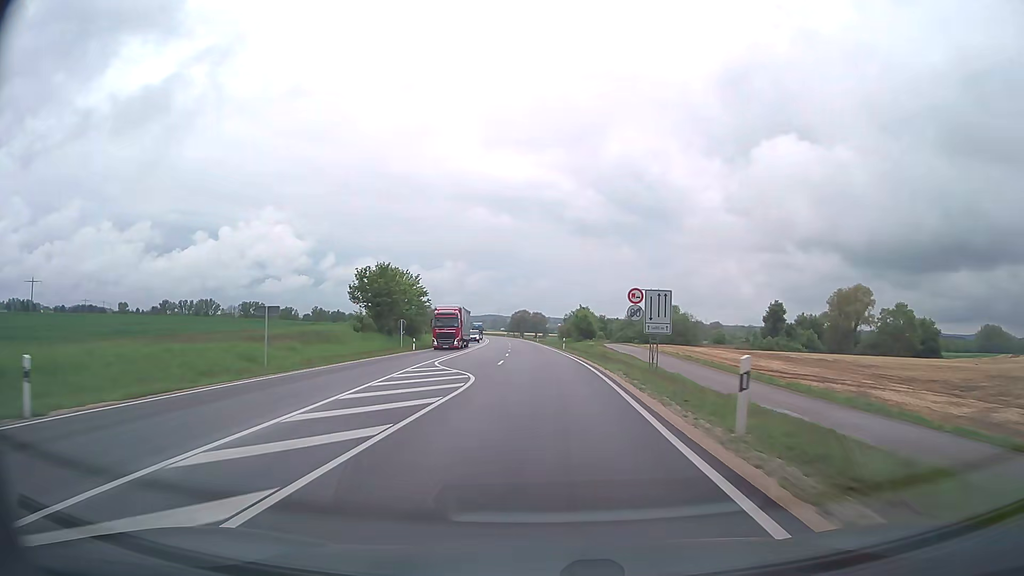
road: trunk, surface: asphalt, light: Day
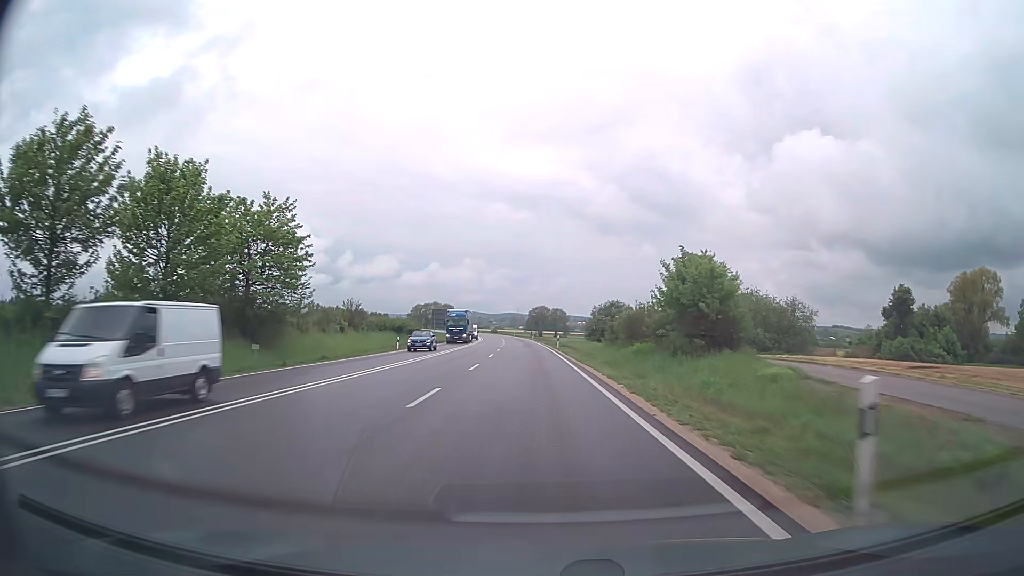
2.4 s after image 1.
(-0.4, +54.5) m; -2°
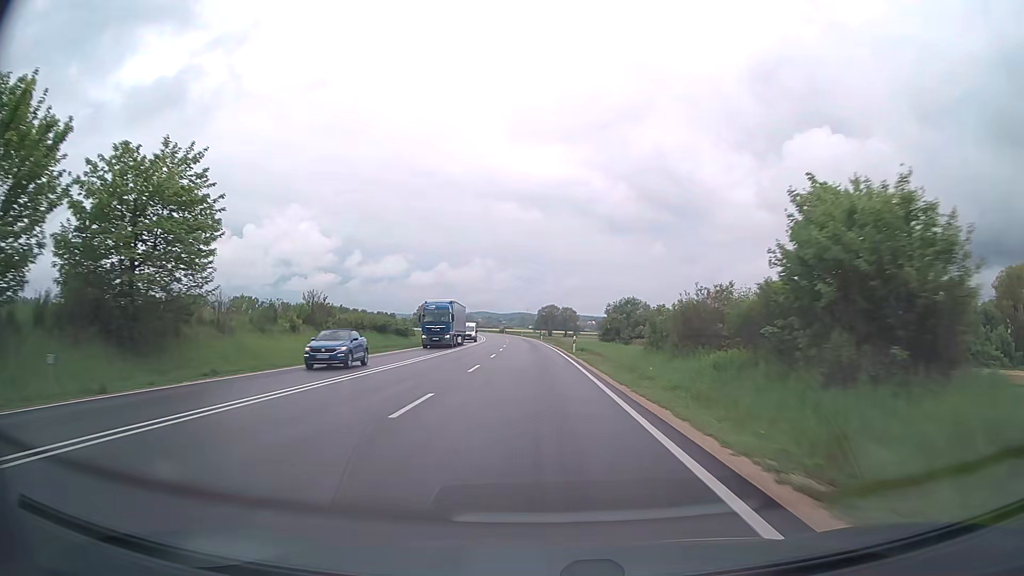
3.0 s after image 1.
(-0.1, +13.7) m; -1°
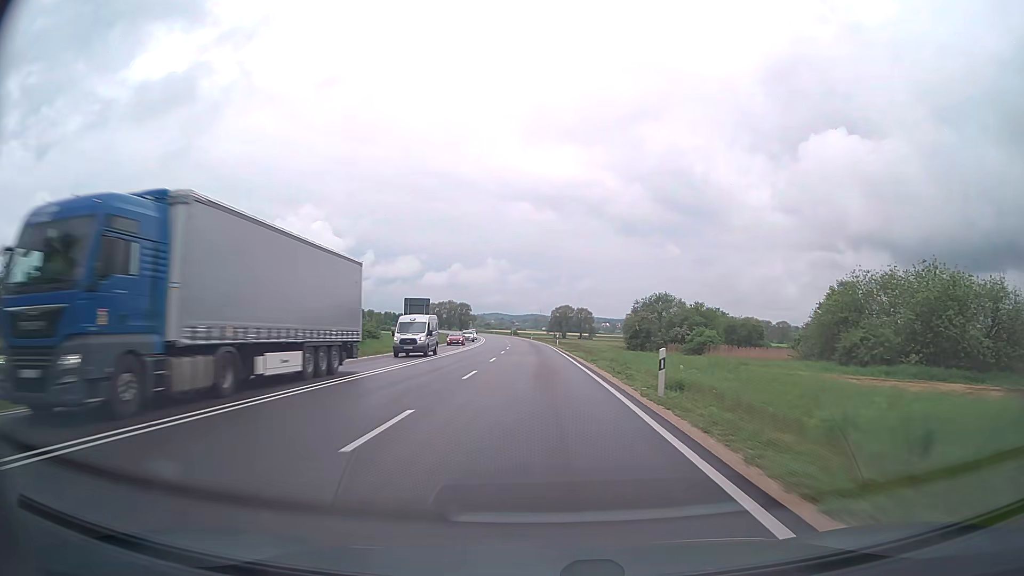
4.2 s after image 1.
(-0.3, +27.2) m; -1°
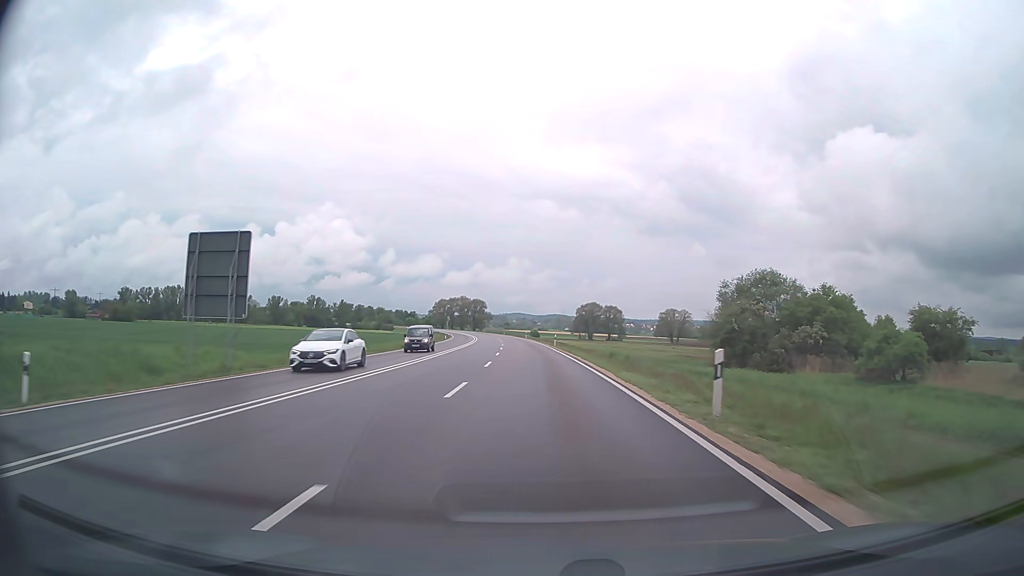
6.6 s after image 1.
(-0.9, +54.0) m; -2°
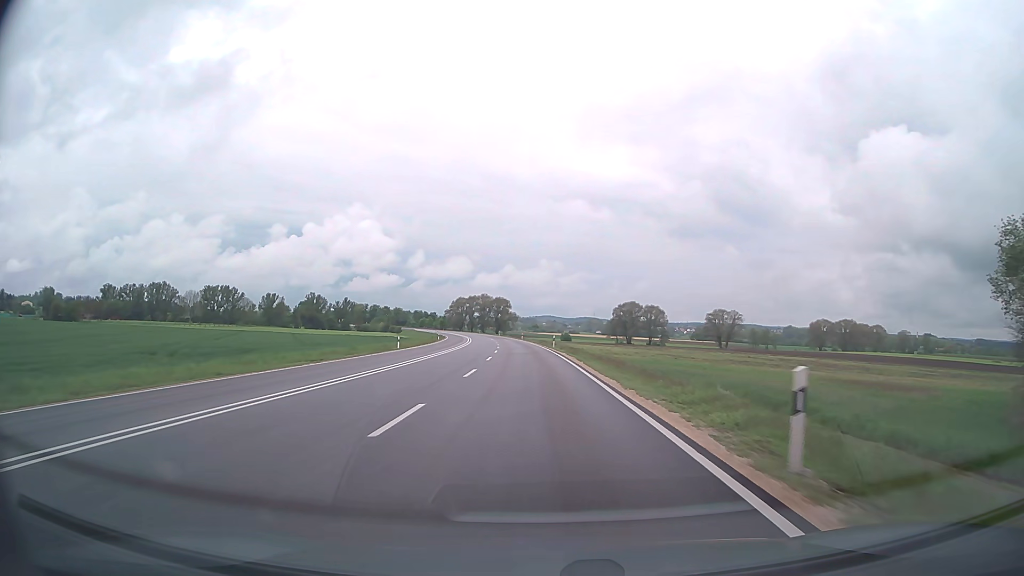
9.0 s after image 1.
(-1.1, +53.4) m; -3°
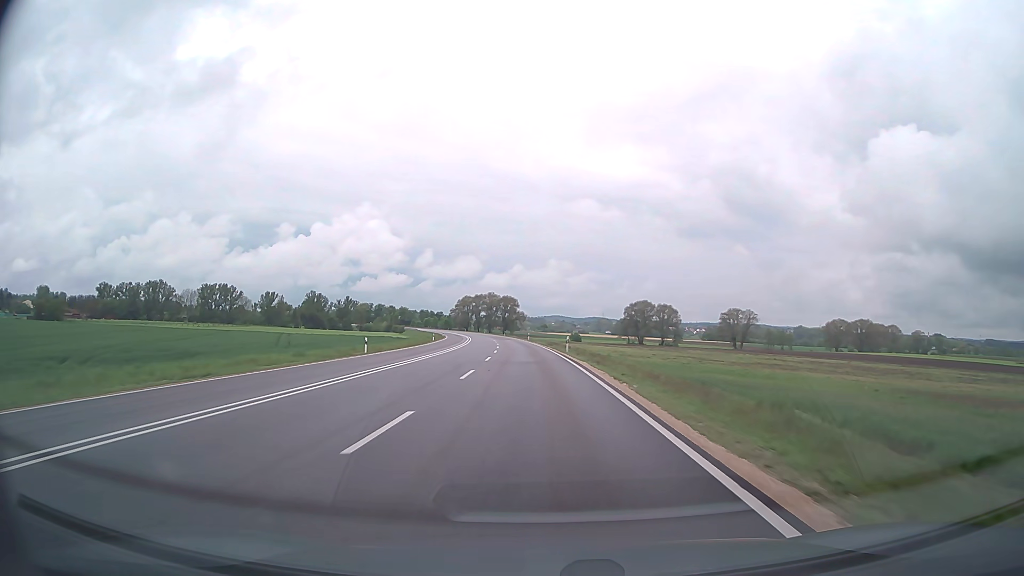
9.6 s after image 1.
(-0.1, +13.3) m; -1°
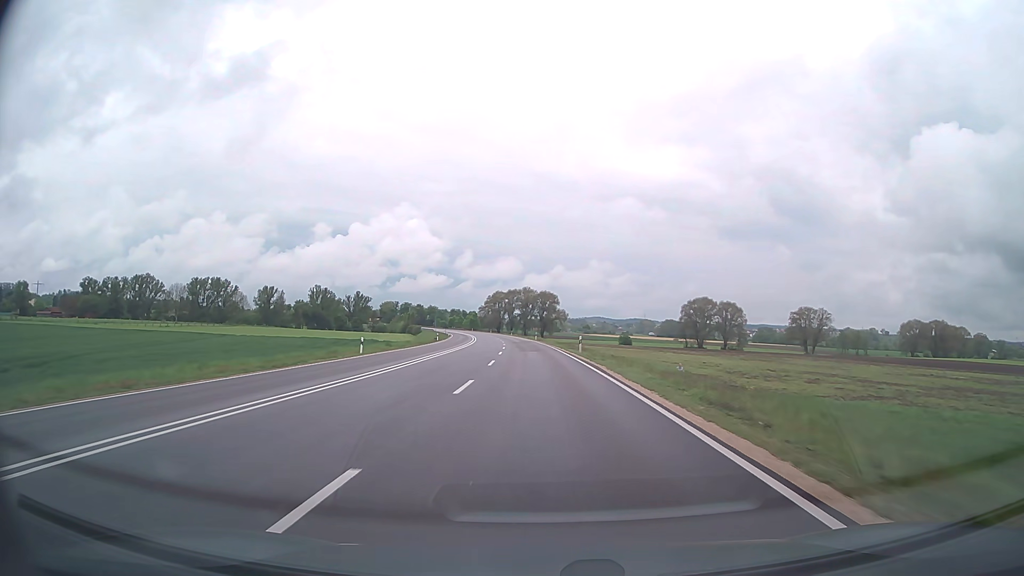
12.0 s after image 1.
(-1.7, +53.3) m; -3°
(0, +10) (0, +20) (0, +30) (-1, +40) (-1, +50) (-1, +60) (-2, +70) (-3, +80) (-4, +90) (-5, +100) m
